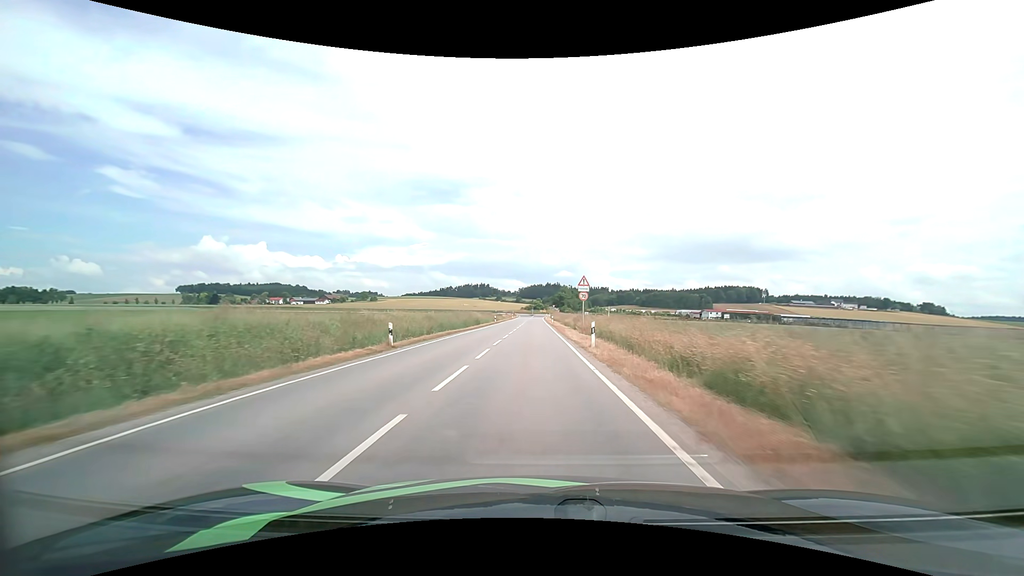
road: tertiary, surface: asphalt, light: Day
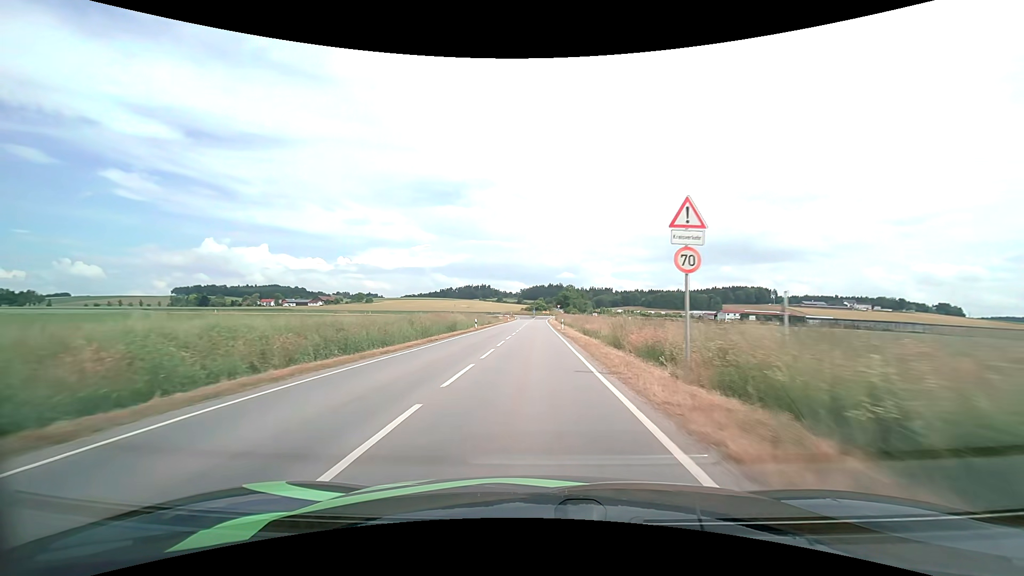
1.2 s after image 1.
(-0.1, +23.6) m; 0°
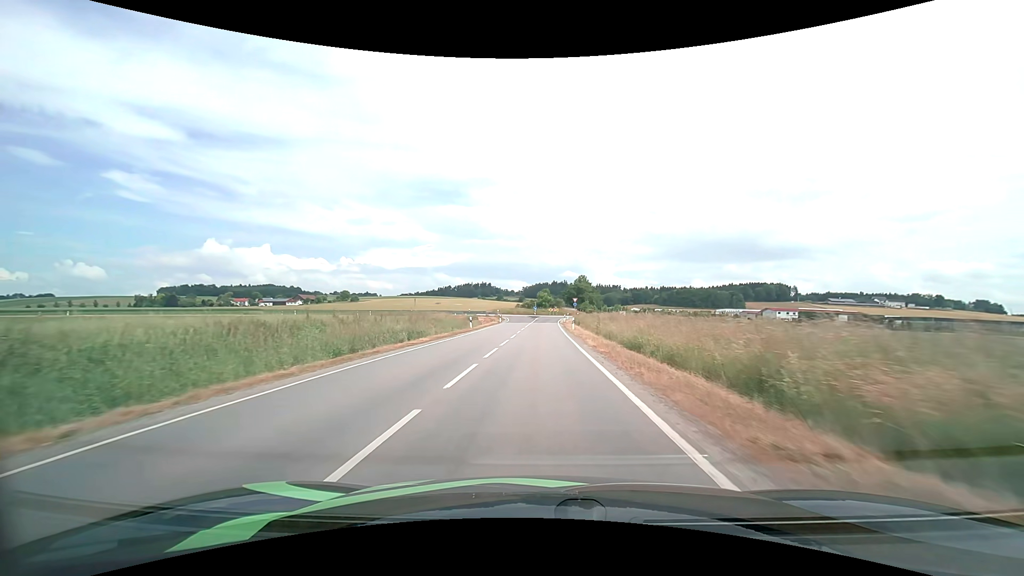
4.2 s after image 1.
(0.0, +55.6) m; 0°
